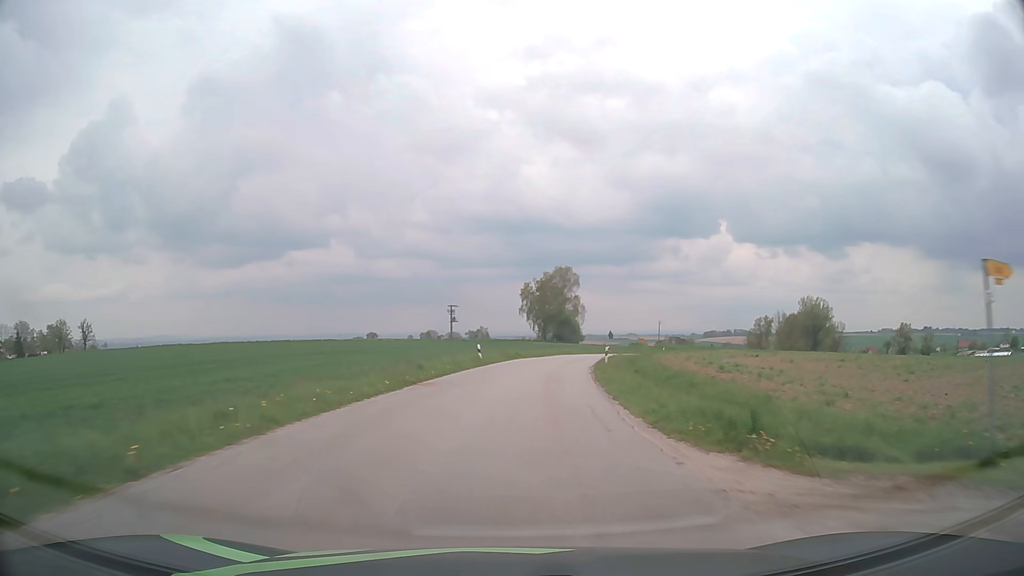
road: tertiary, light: Day
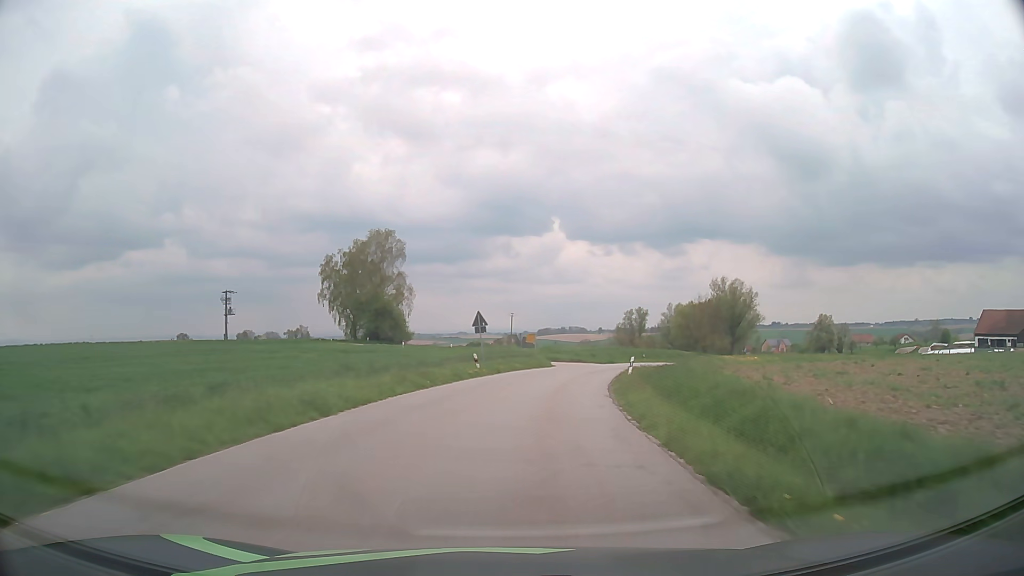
(+6.4, +55.4) m; +14°
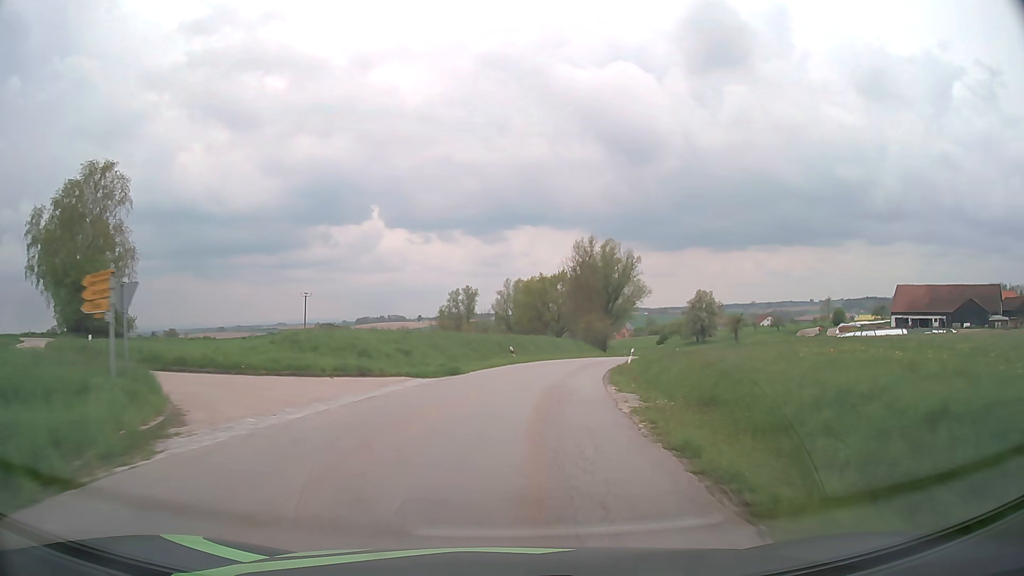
(+5.4, +41.5) m; +15°
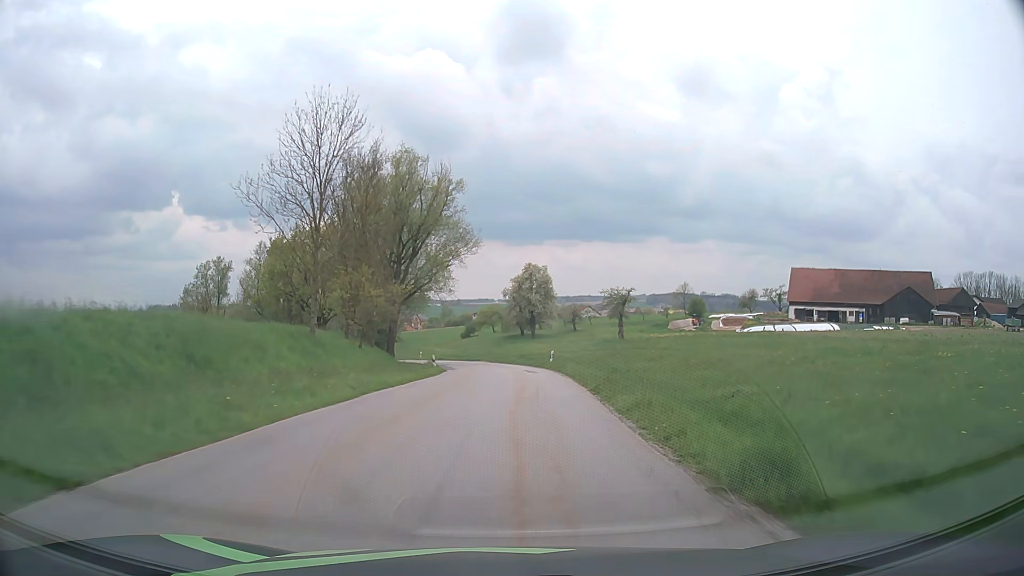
(+7.1, +49.0) m; +17°
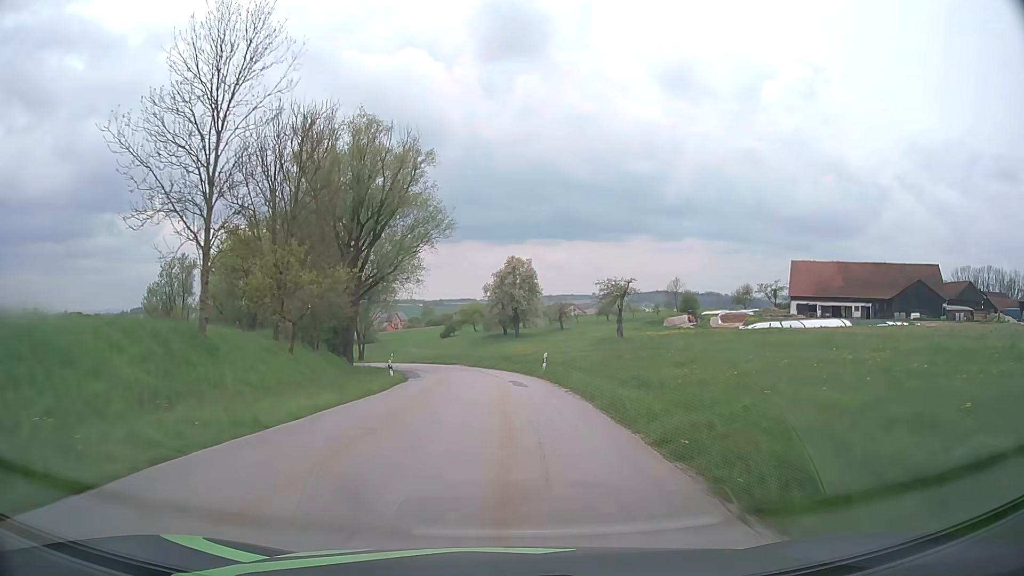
(+0.2, +9.6) m; +2°
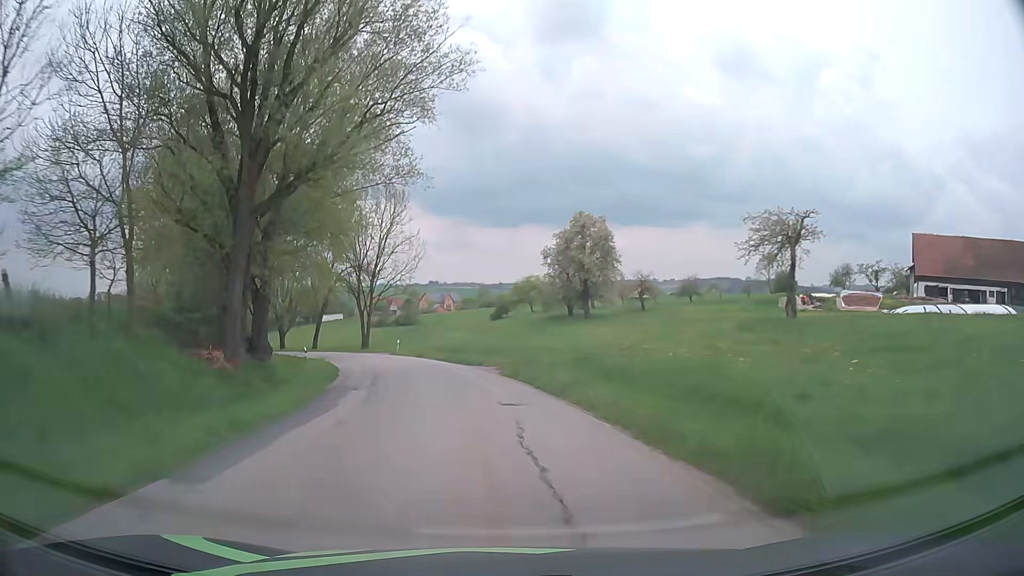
(-0.6, +28.4) m; -4°
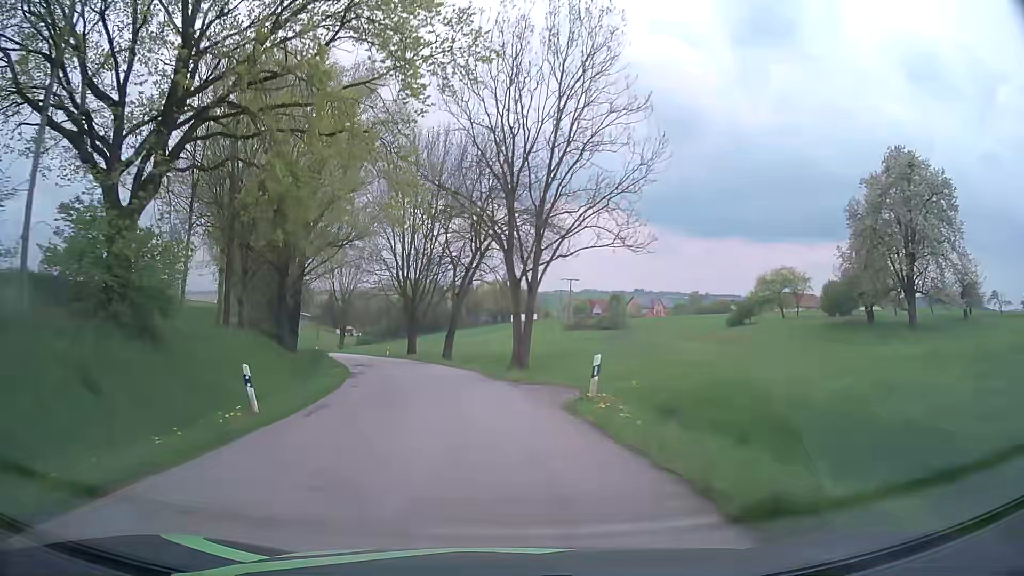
(-5.4, +36.8) m; -18°
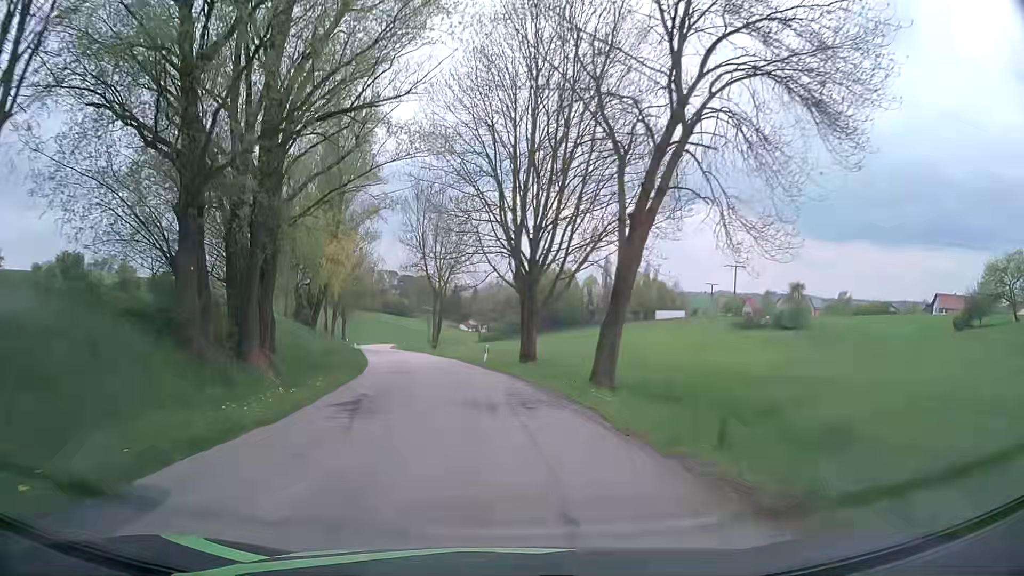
(-2.6, +27.8) m; -11°
(0, +10) (-1, +20) (-3, +30) (-5, +40) (-7, +49) (-10, +59) (-12, +69) (-15, +78) (-17, +88) (-19, +98) m
